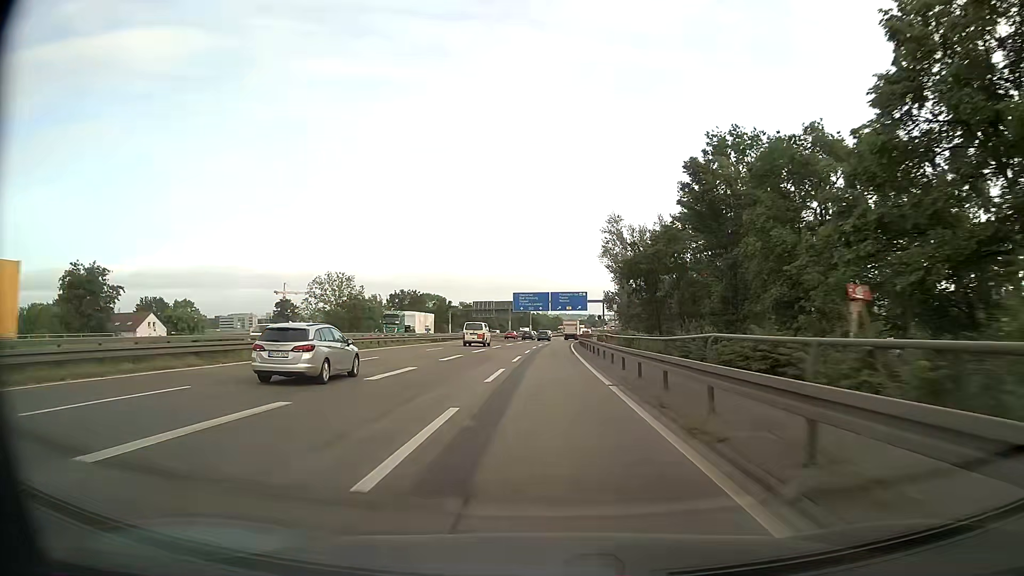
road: motorway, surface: asphalt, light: Day
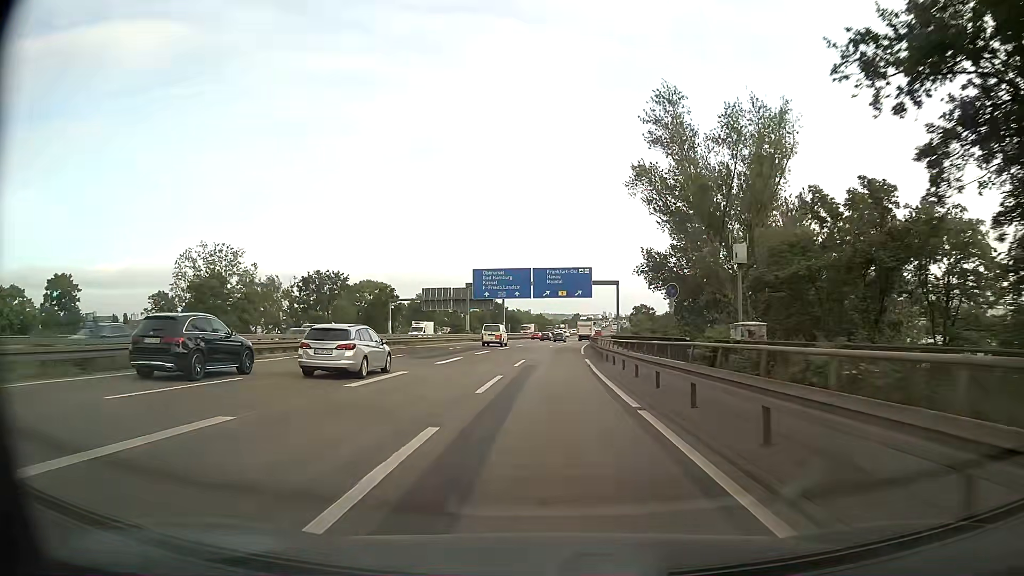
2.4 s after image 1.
(+0.6, +50.8) m; +2°
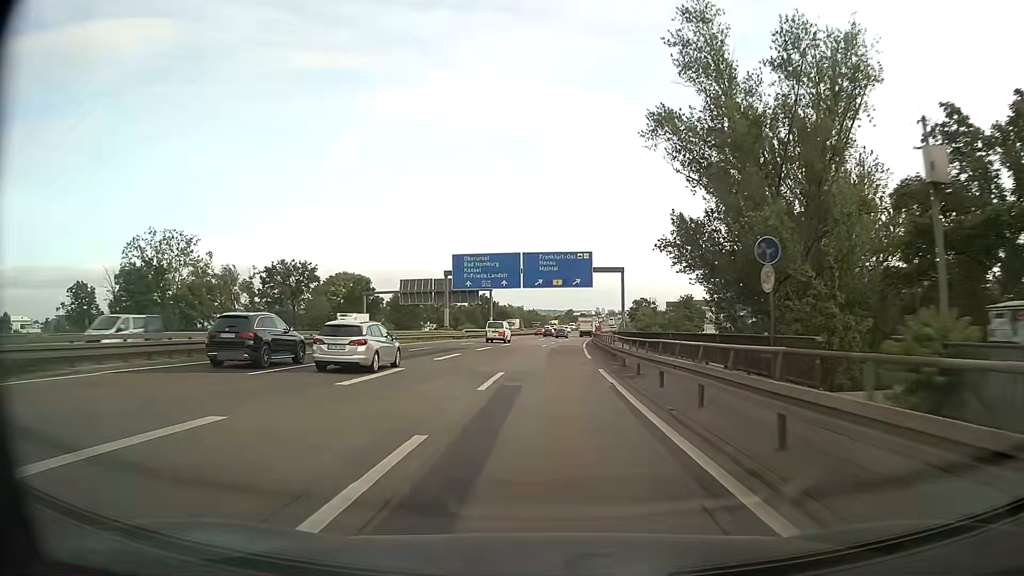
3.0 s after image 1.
(0.0, +12.6) m; +1°
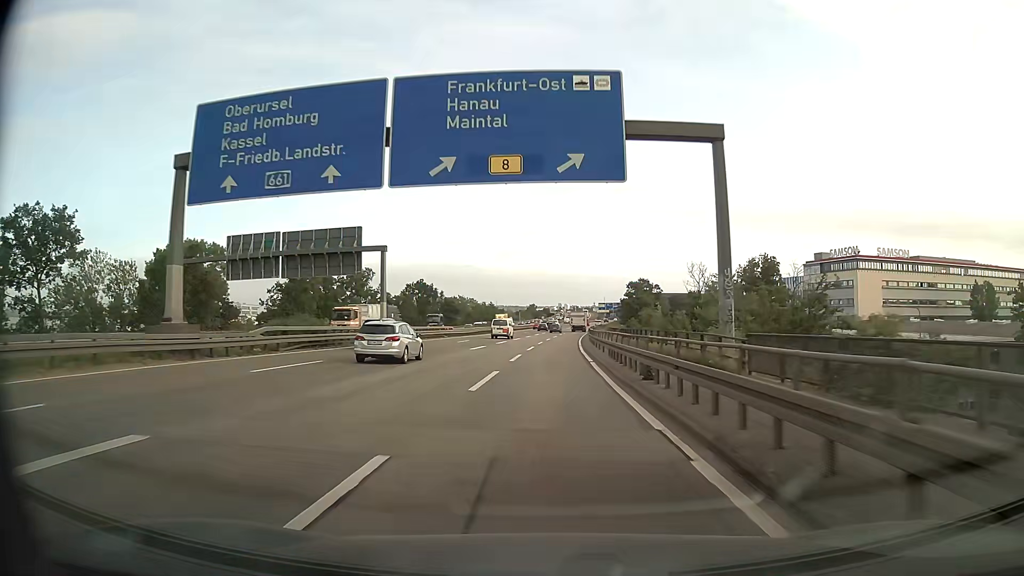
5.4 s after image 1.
(+1.2, +50.2) m; +3°
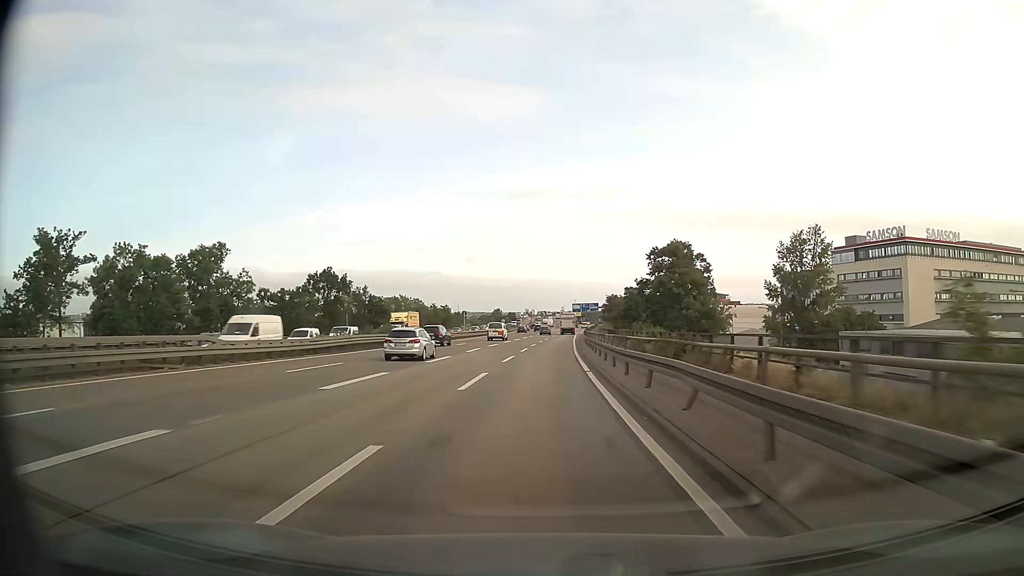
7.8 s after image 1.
(+1.4, +50.1) m; +3°
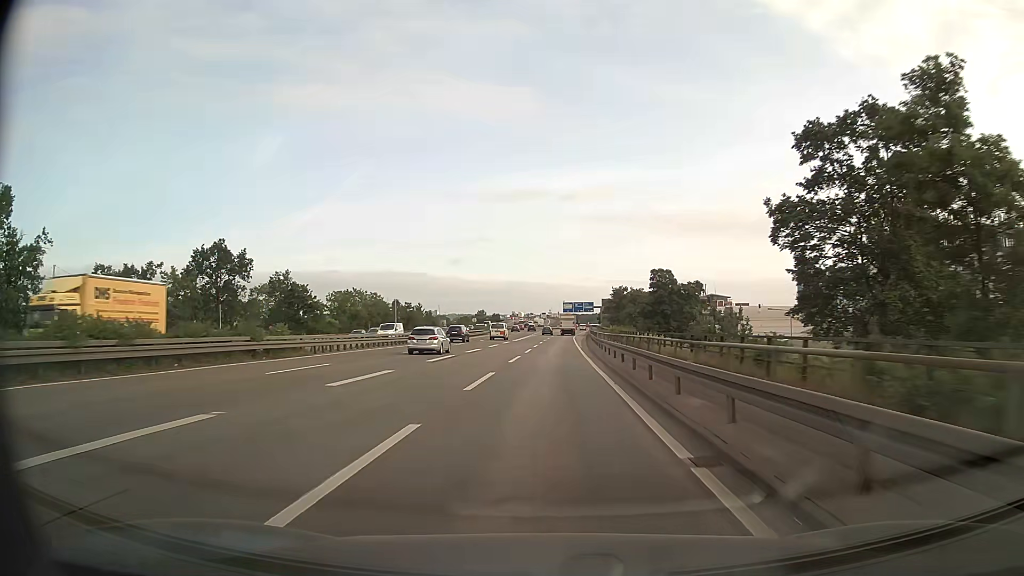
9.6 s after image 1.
(+0.3, +37.7) m; +1°
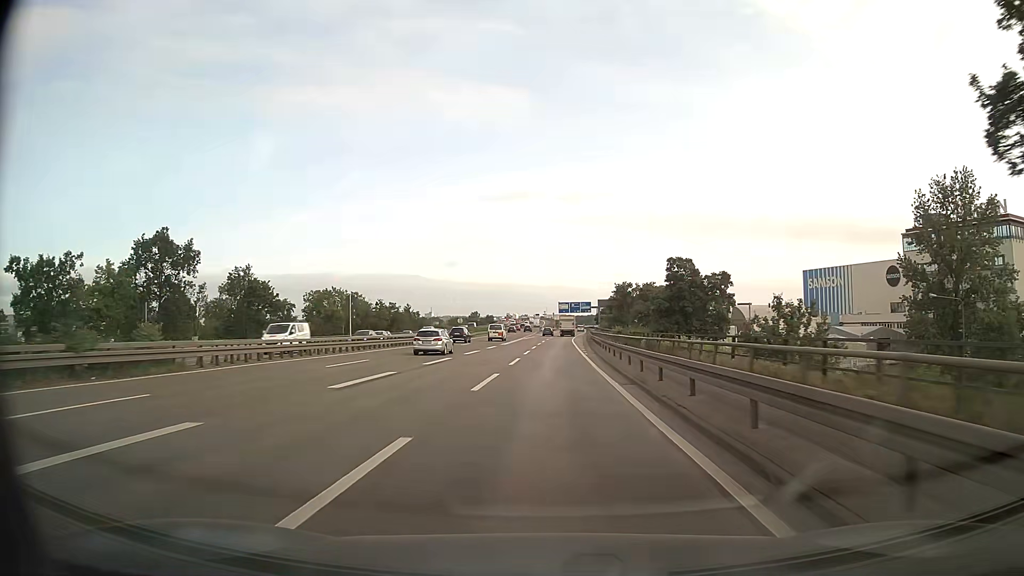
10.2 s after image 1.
(+0.1, +12.5) m; 0°
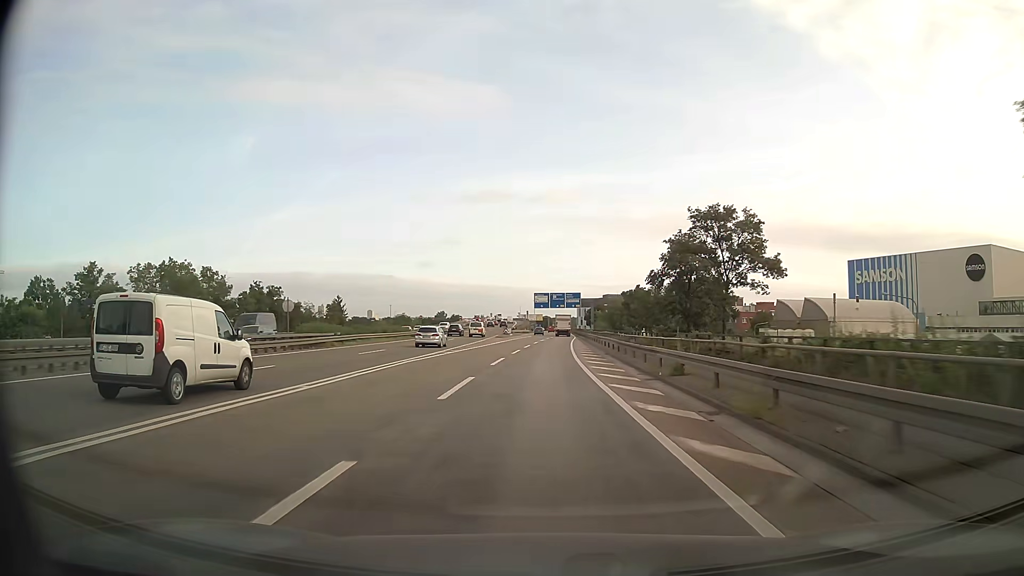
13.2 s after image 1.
(+1.1, +62.5) m; +2°
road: motorway_link
(0, +10) (0, +20) (0, +30) (0, +40) (+1, +50) (+1, +60) (+1, +70) (+2, +80) (+2, +90) (+2, +100) m
